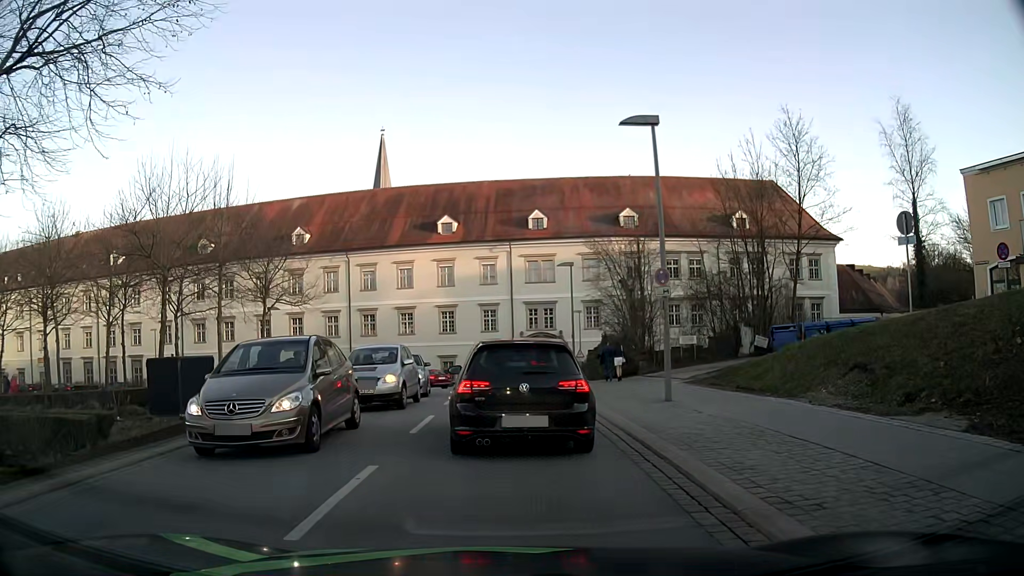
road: tertiary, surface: asphalt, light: Day
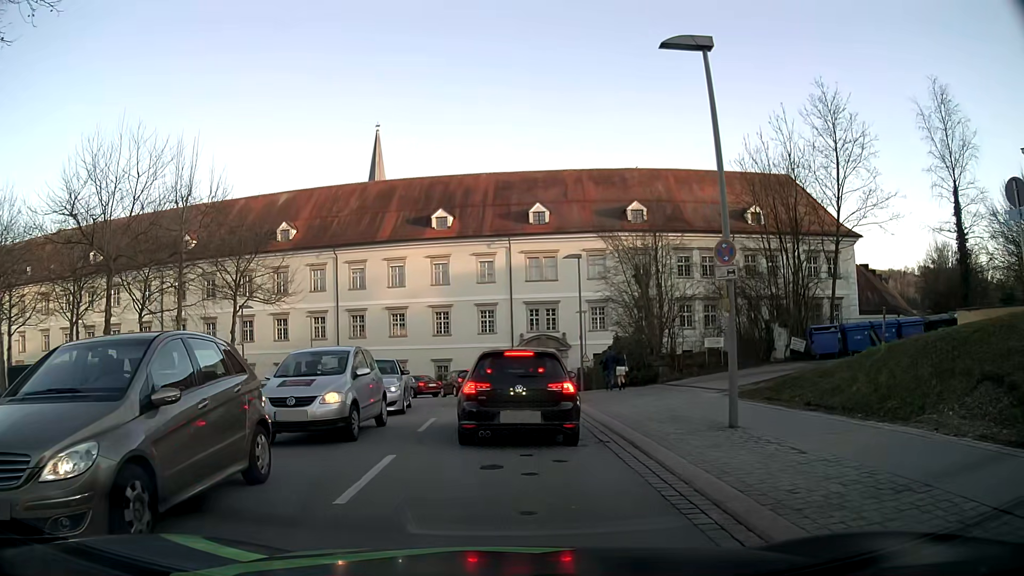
(-0.2, +4.7) m; -2°
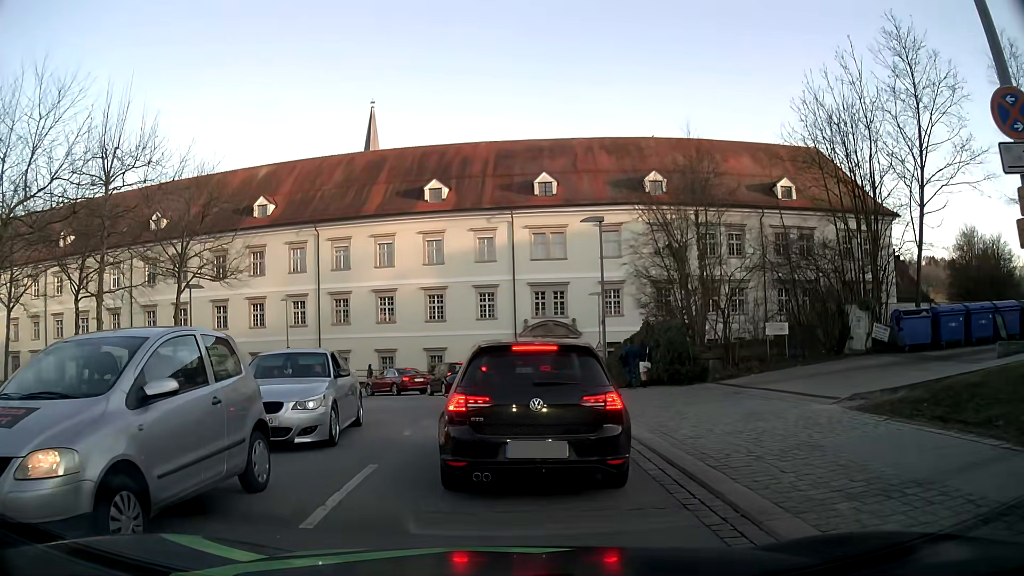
(0.0, +6.9) m; 0°
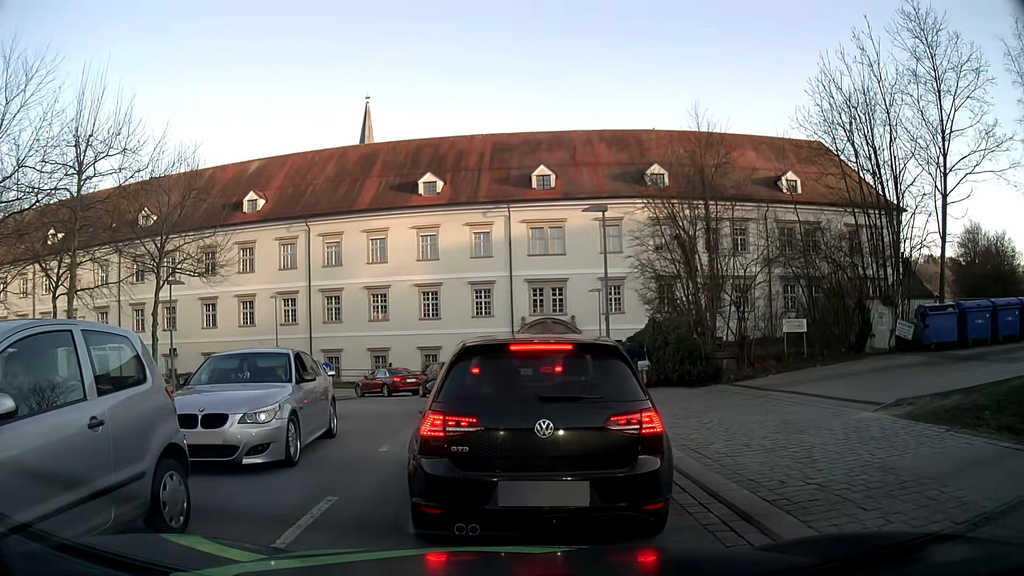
(0.0, +1.6) m; -1°
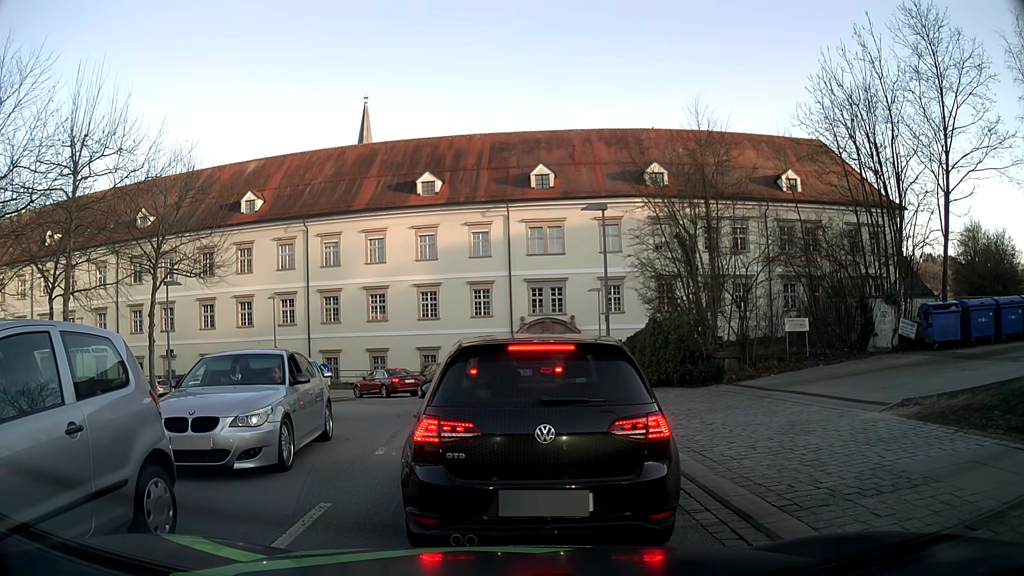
(0.0, +0.3) m; 0°
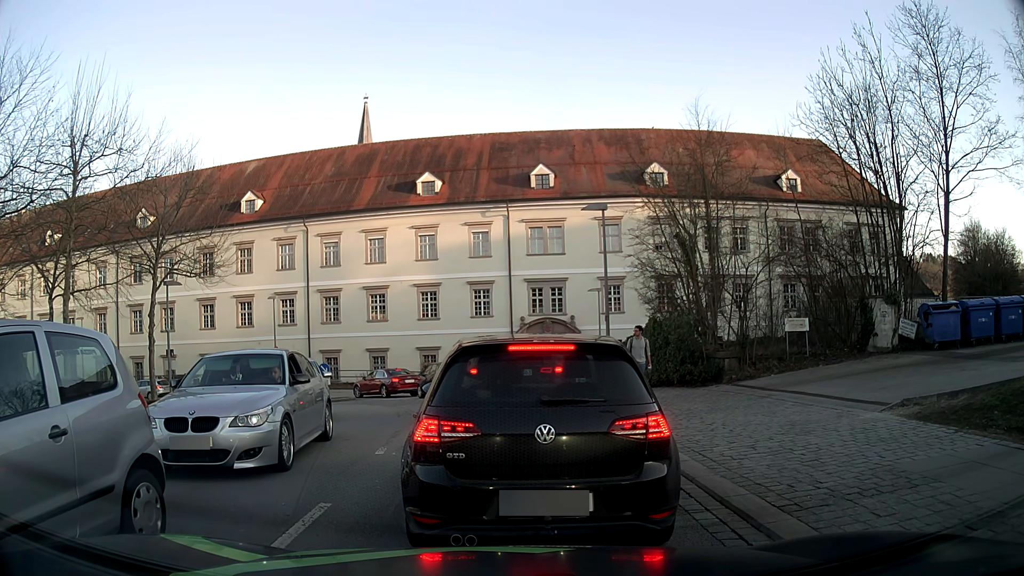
(0.0, 0.0) m; 0°
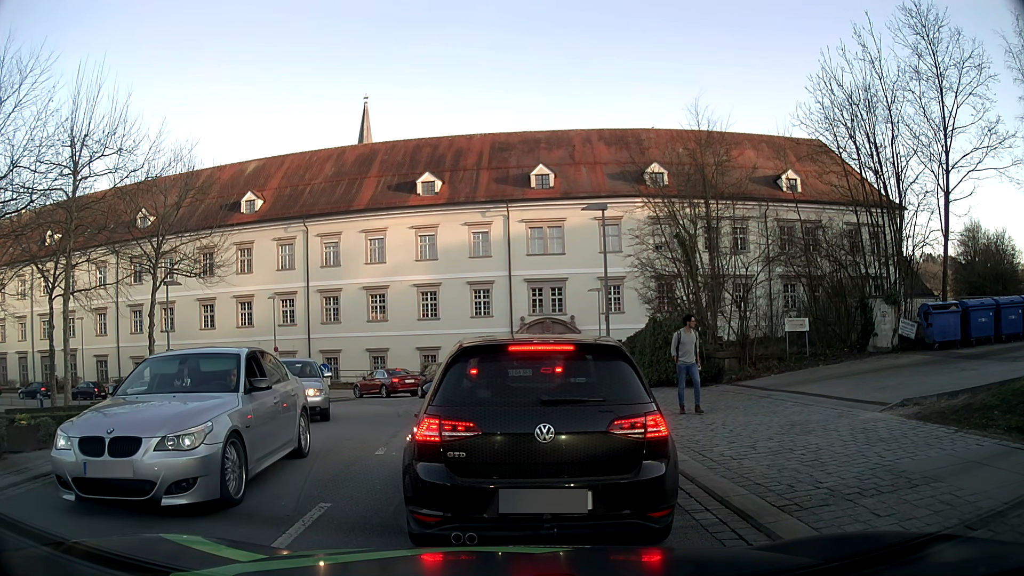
(0.0, 0.0) m; 0°
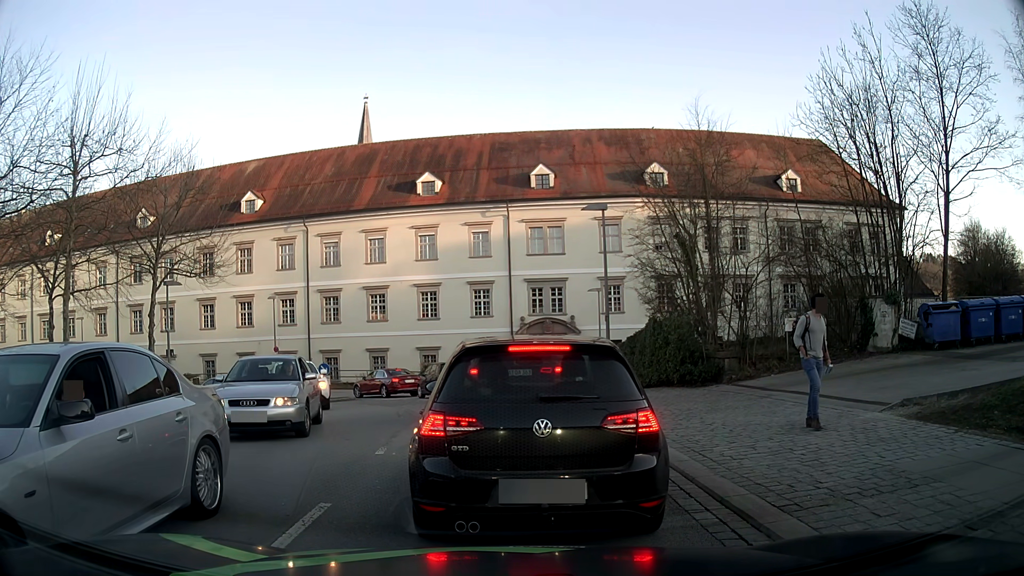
(0.0, 0.0) m; 0°
